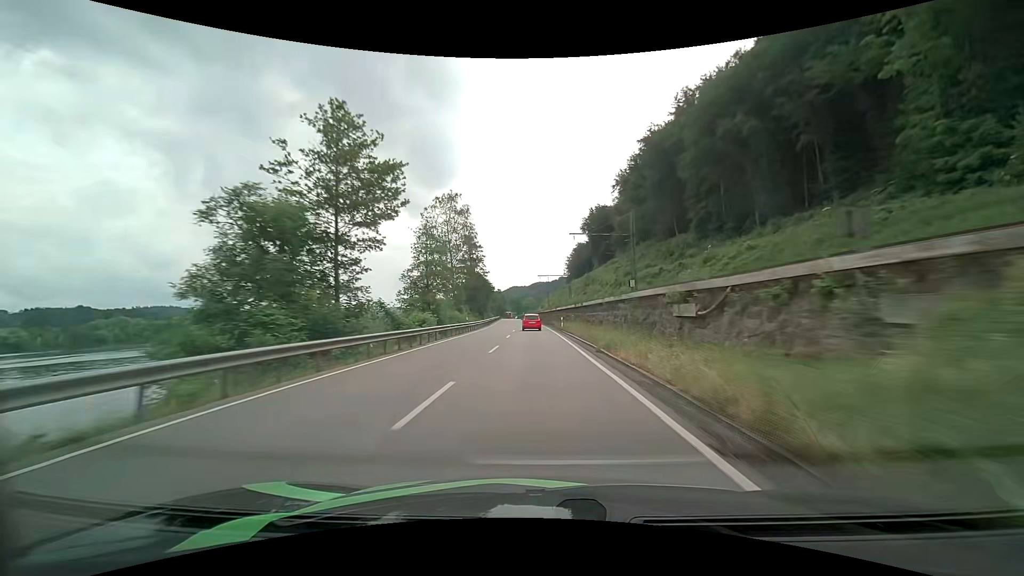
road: primary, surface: asphalt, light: Day
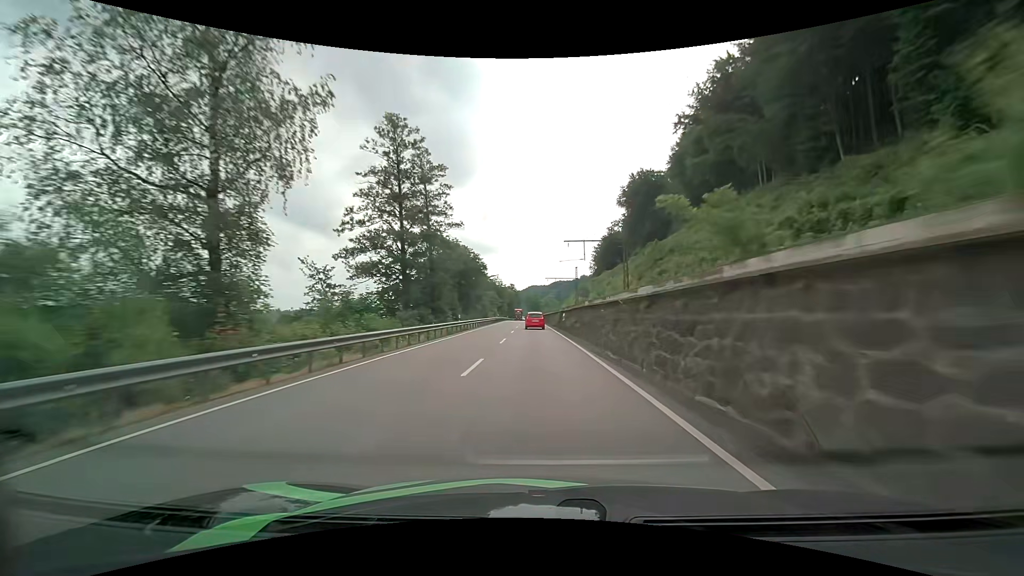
(-0.8, +55.0) m; -2°
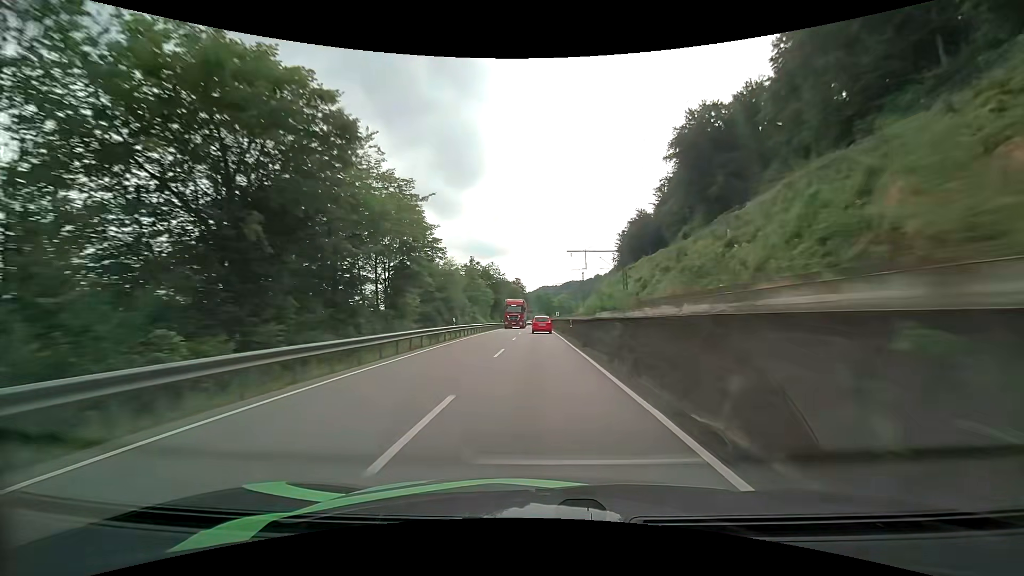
(-0.8, +53.9) m; -1°
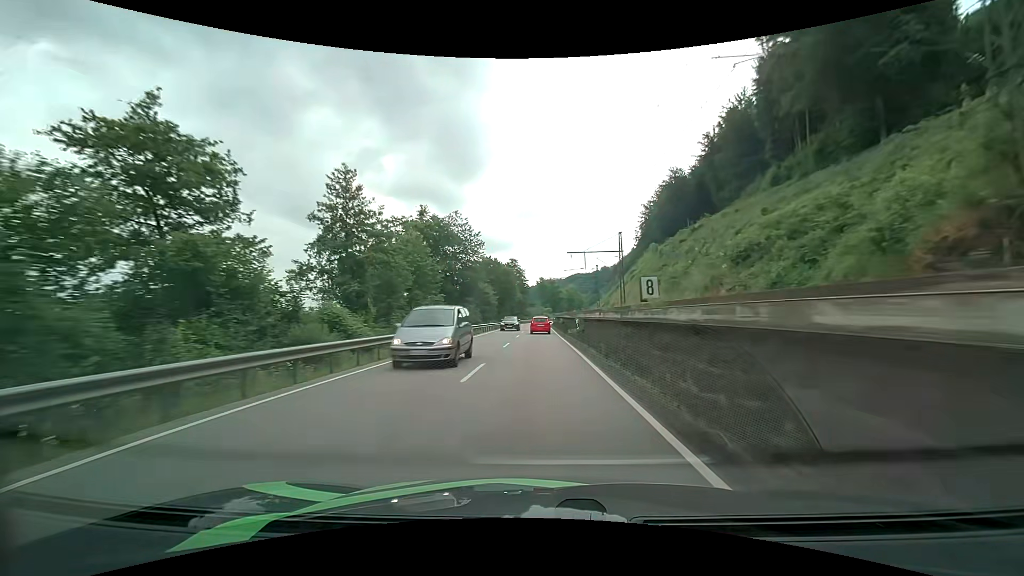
(-0.1, +53.9) m; -1°
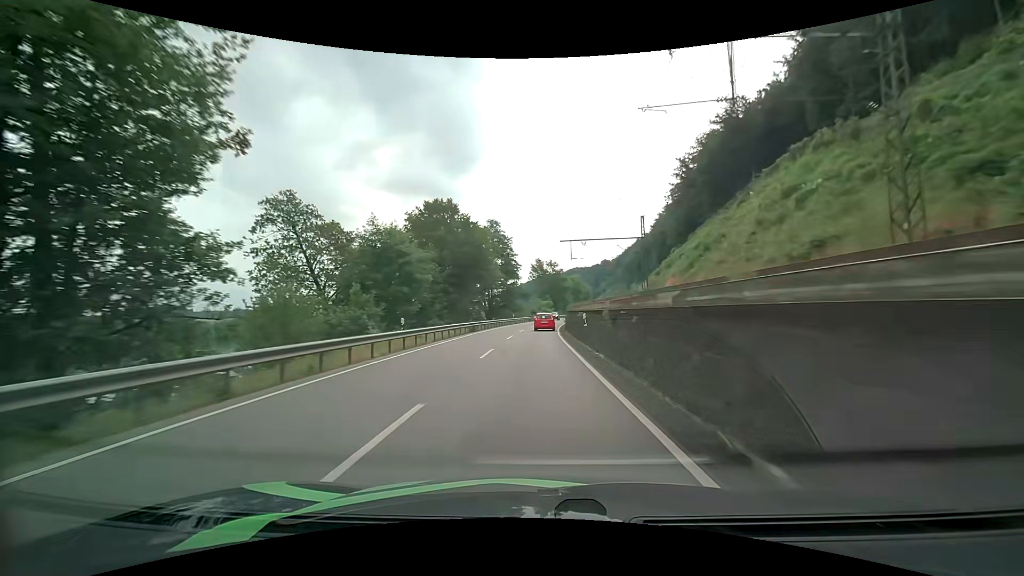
(+0.2, +54.5) m; +1°
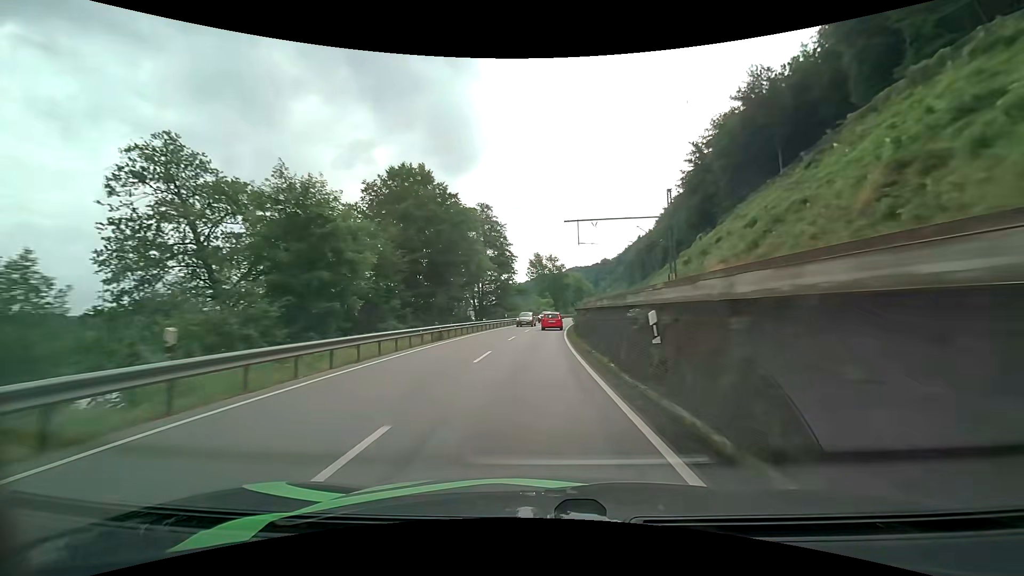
(0.0, +13.4) m; -1°
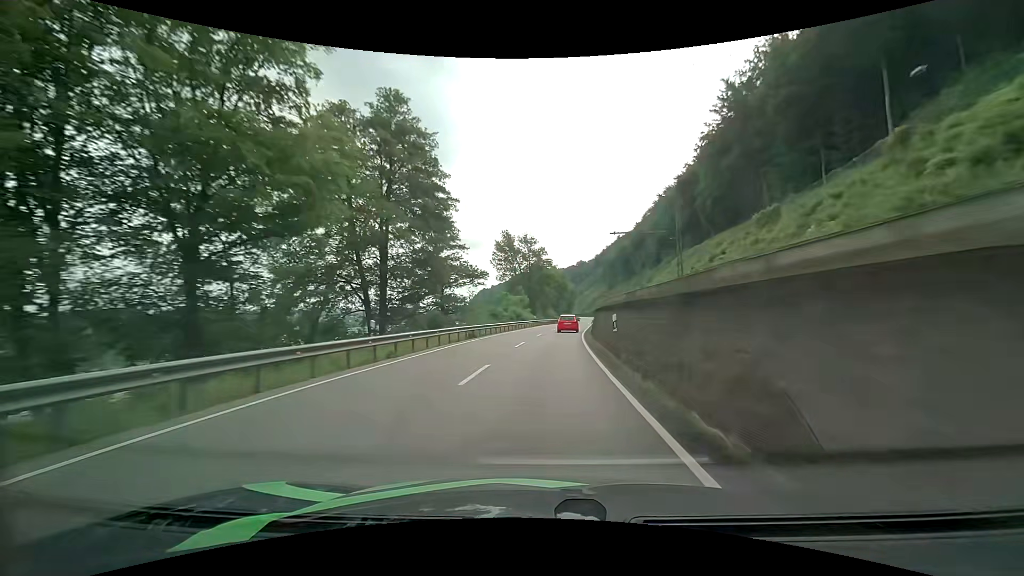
(+0.9, +39.9) m; +3°
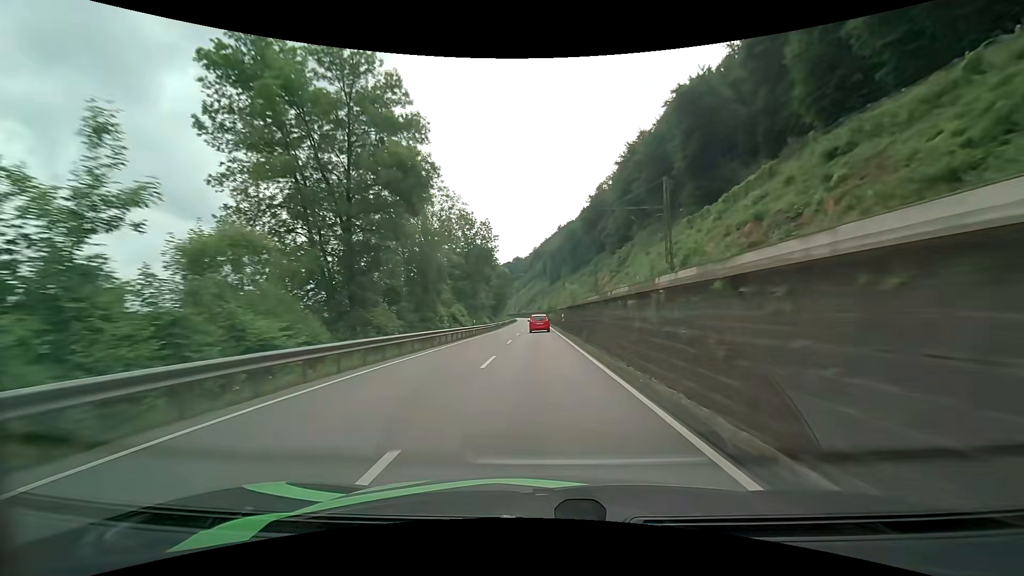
(+5.2, +67.8) m; +8°
(0, +10) (0, +20) (0, +30) (0, +40) (0, +50) (0, +60) (-1, +70) (-1, +80) (-1, +90) (-1, +100) m
